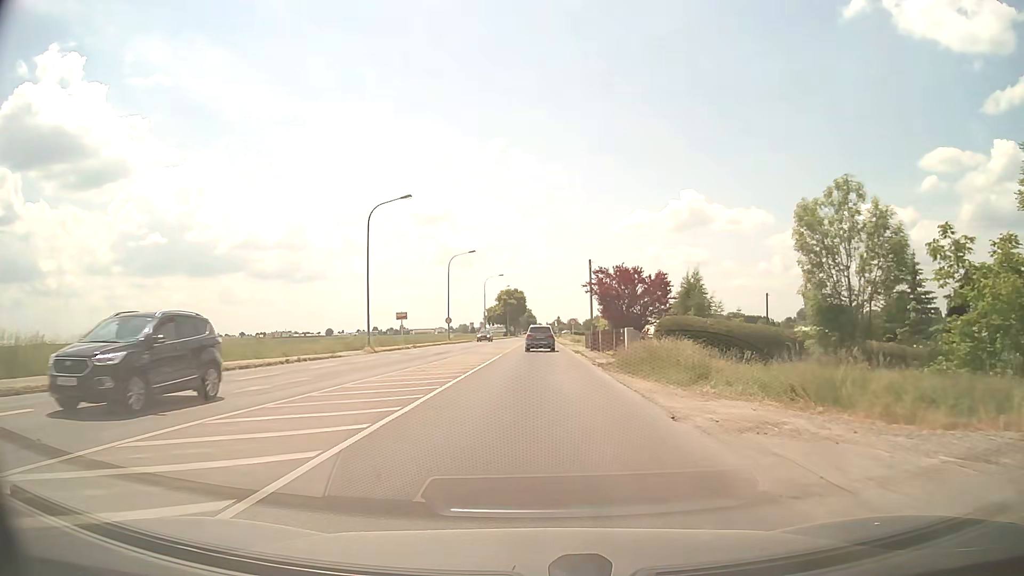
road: secondary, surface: asphalt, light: Day
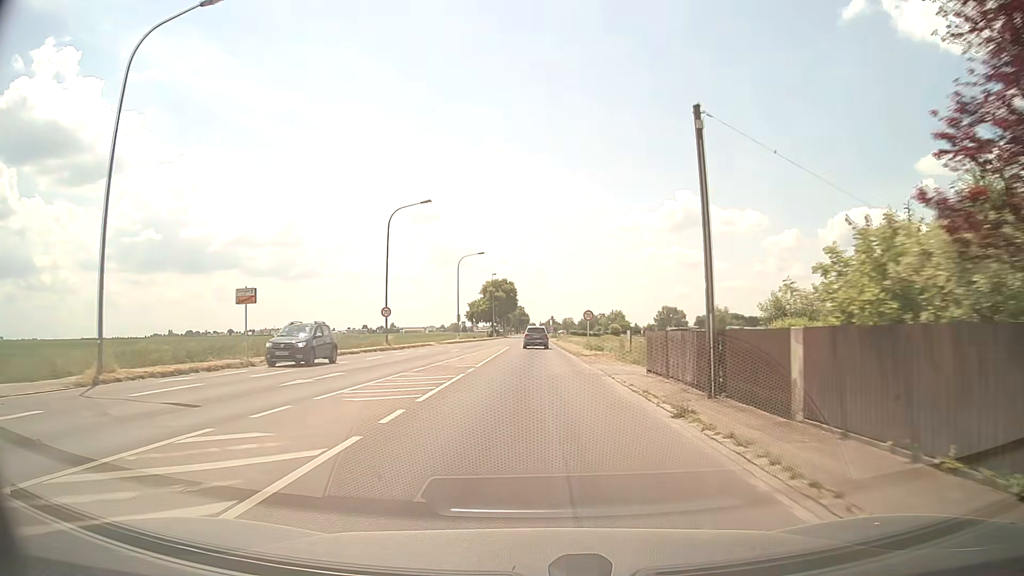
(+0.1, +30.3) m; 0°
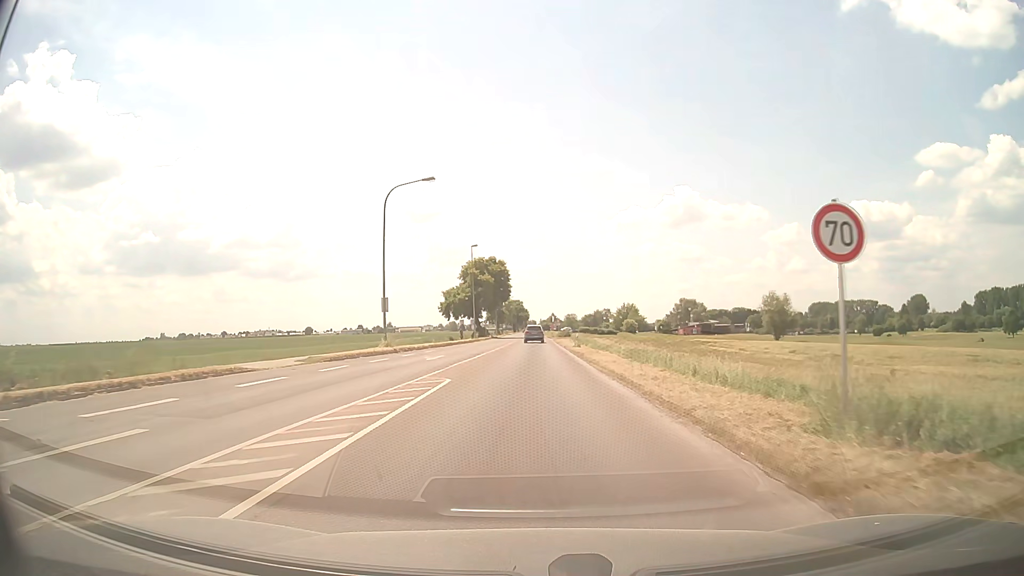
(+0.1, +39.0) m; 0°
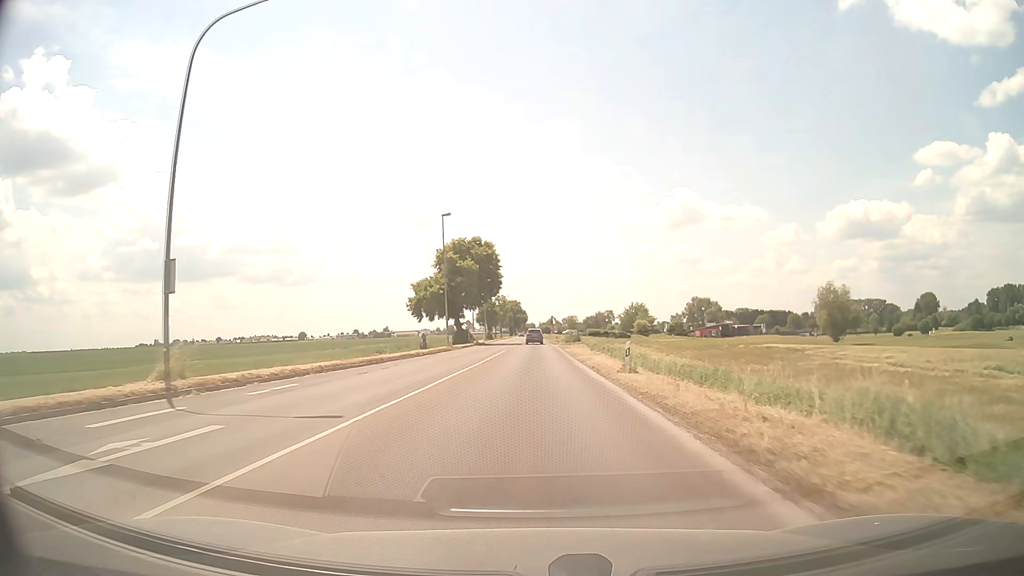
(+0.1, +25.4) m; 0°
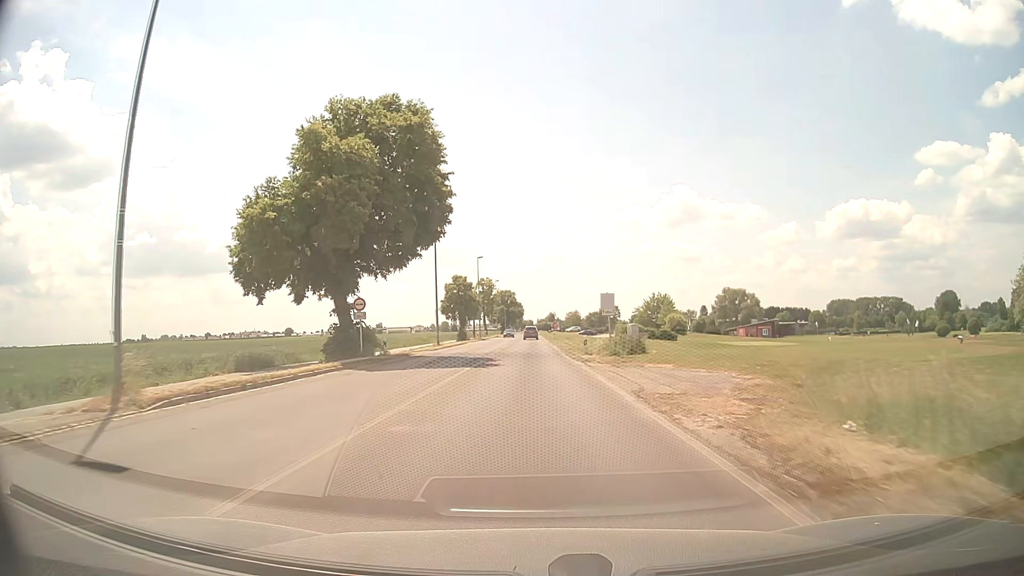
(+0.1, +47.6) m; 0°
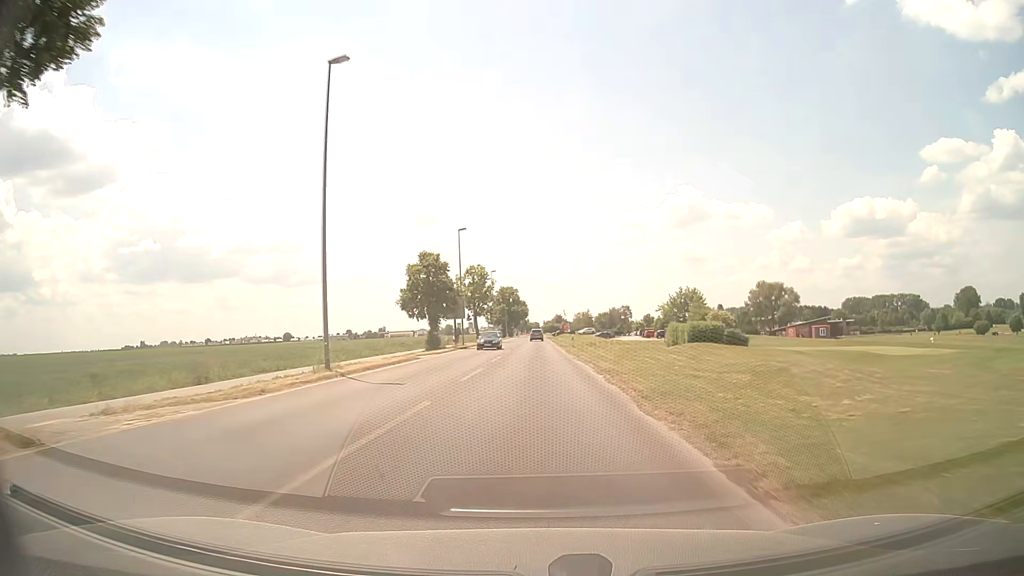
(-0.1, +29.2) m; 0°
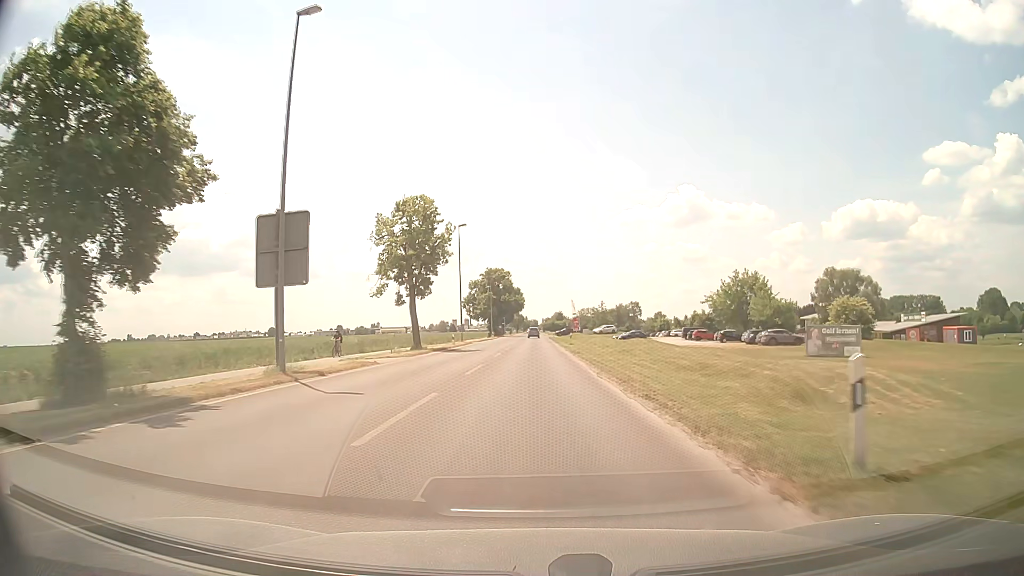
(0.0, +47.6) m; 0°
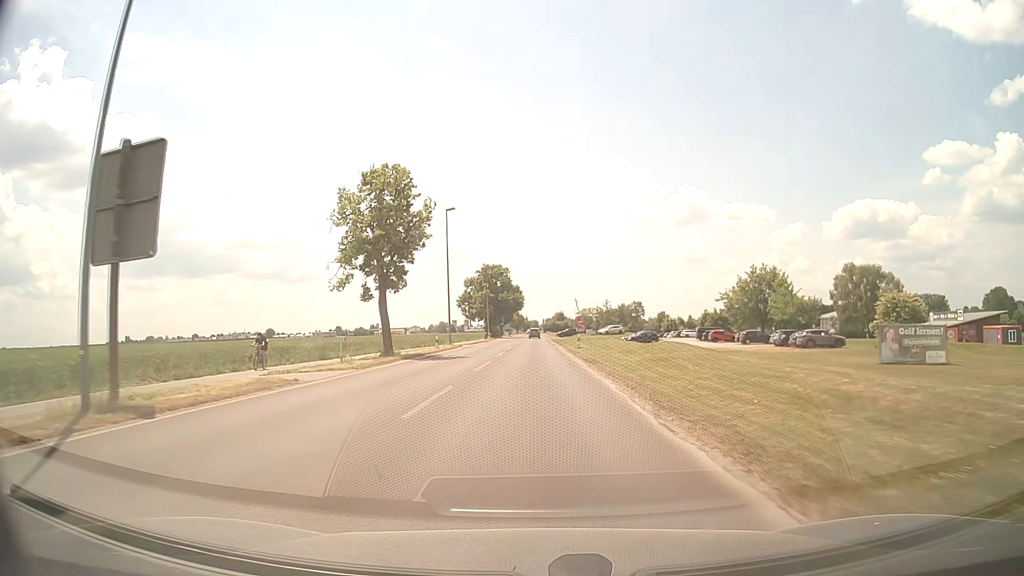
(0.0, +9.5) m; 0°
(0, +10) (0, +20) (0, +30) (0, +40) (0, +50) (0, +60) (0, +70) (0, +80) (0, +90) (0, +100) m
